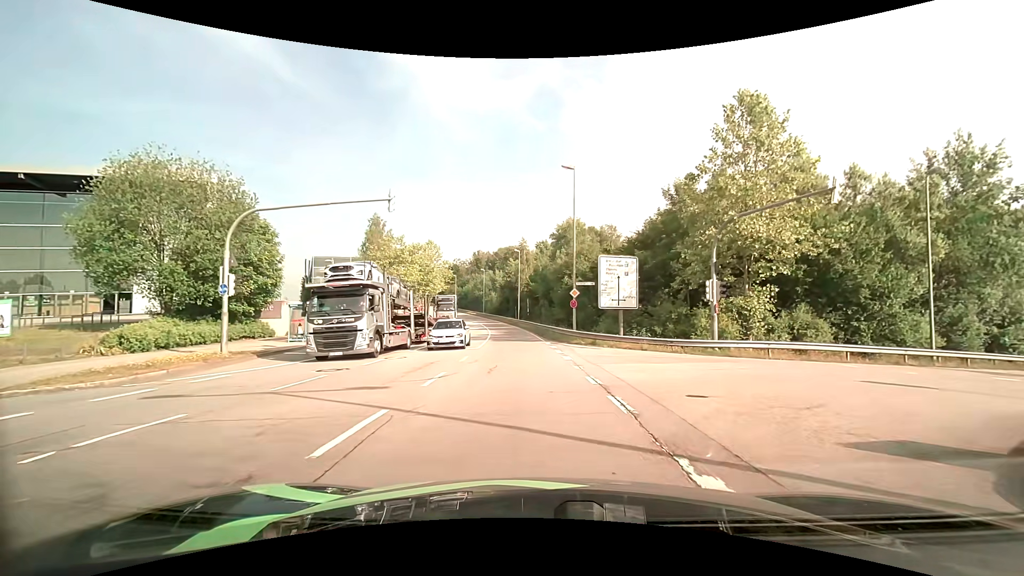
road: secondary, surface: asphalt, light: Day
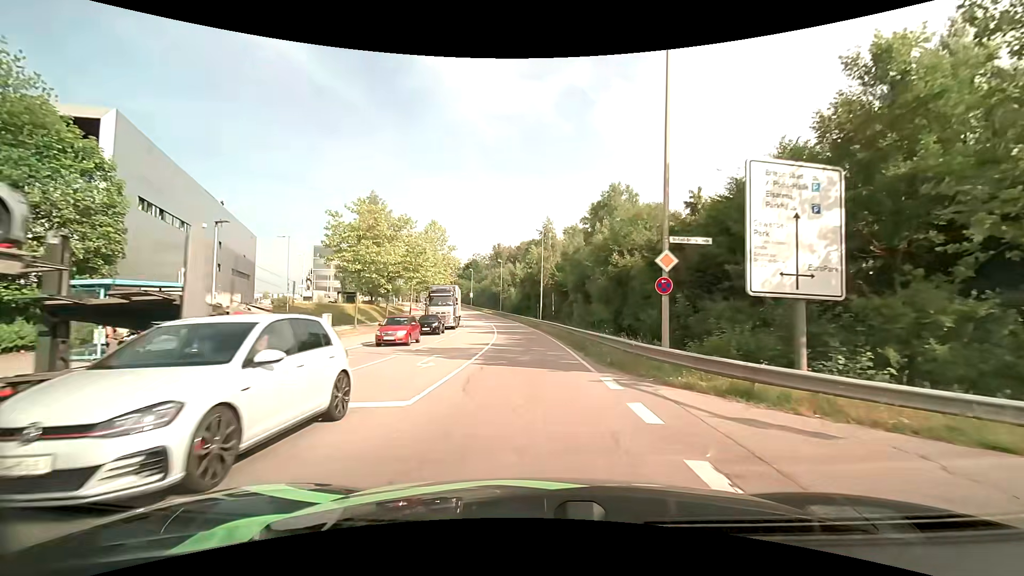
(-0.4, +16.3) m; -3°
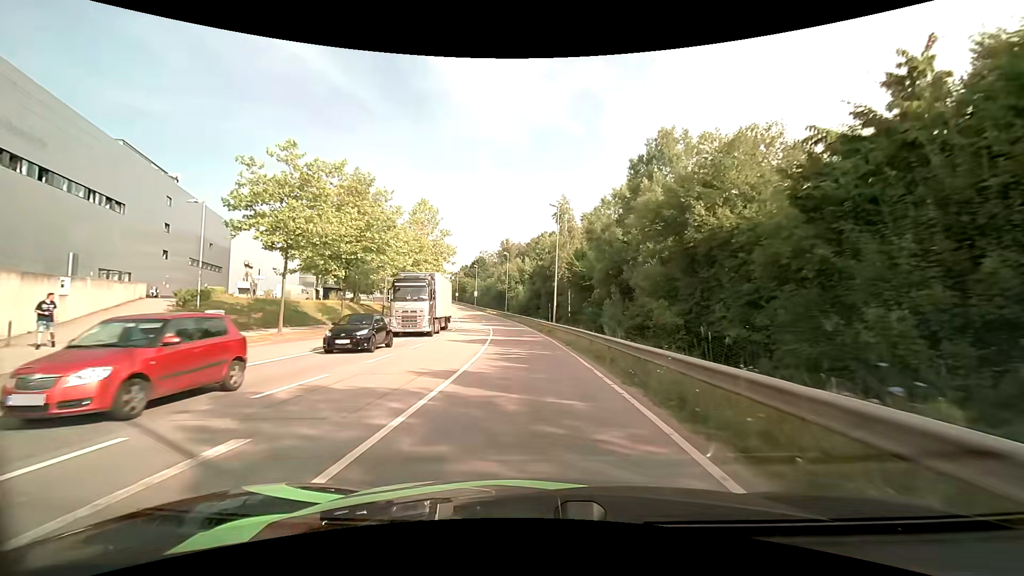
(-0.1, +12.9) m; -1°
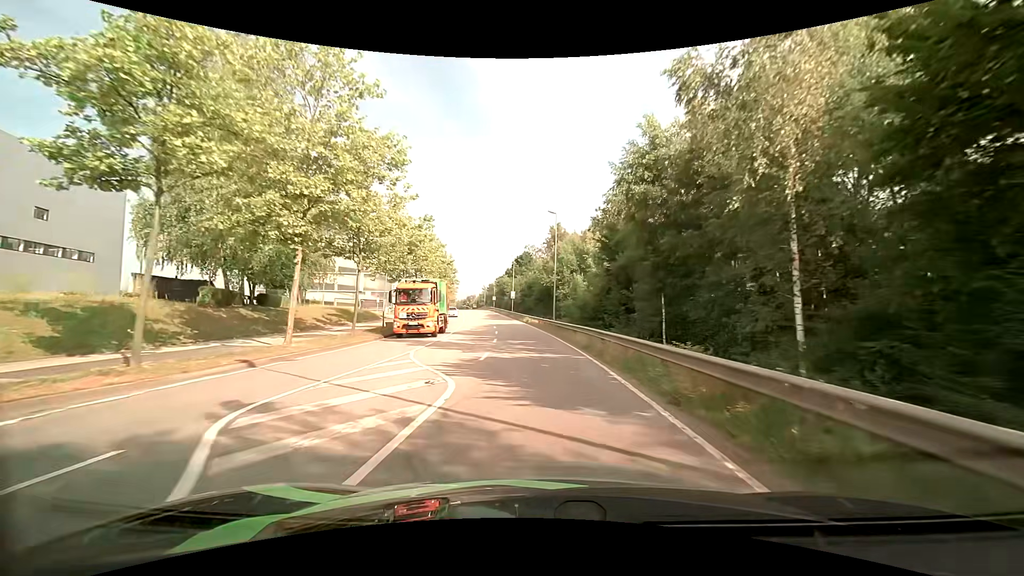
(-1.5, +37.3) m; -5°
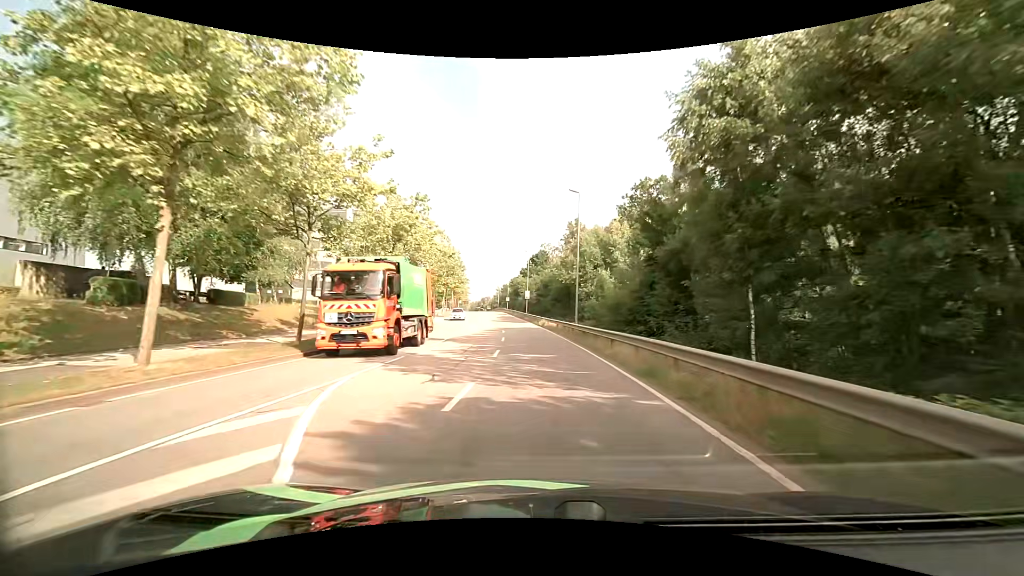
(-0.2, +8.0) m; -3°
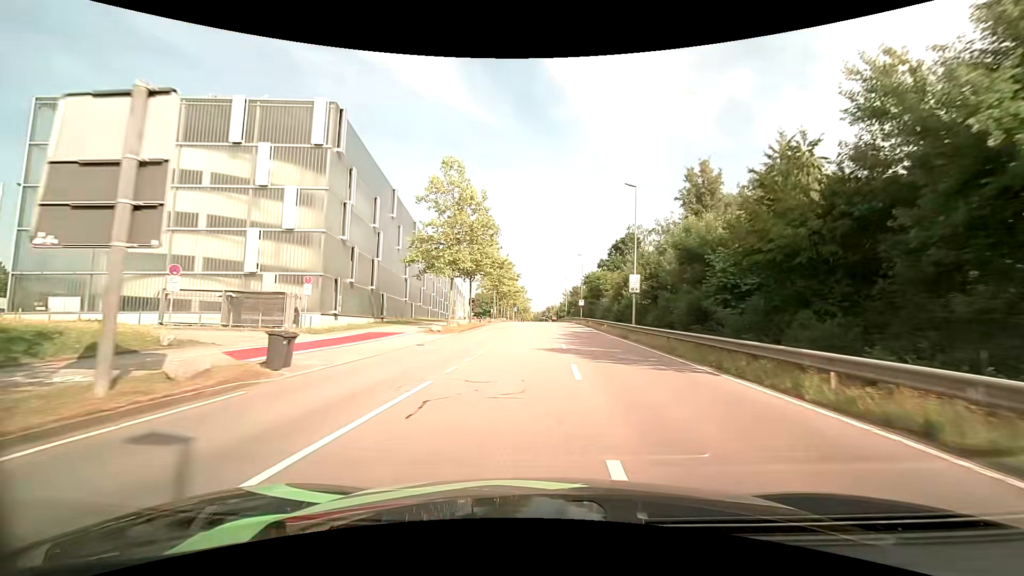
(-3.1, +41.5) m; -8°
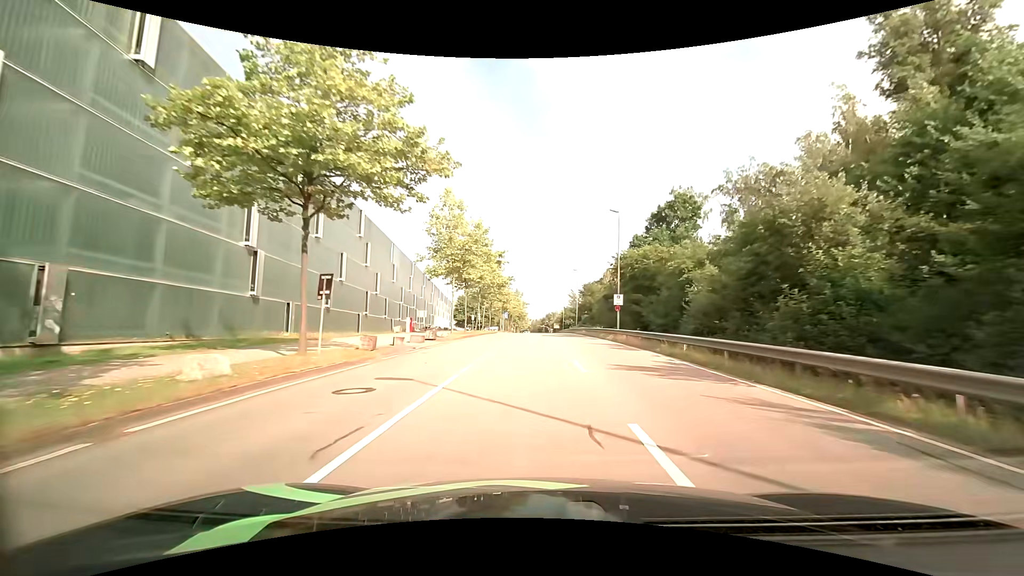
(+0.1, +34.4) m; 0°
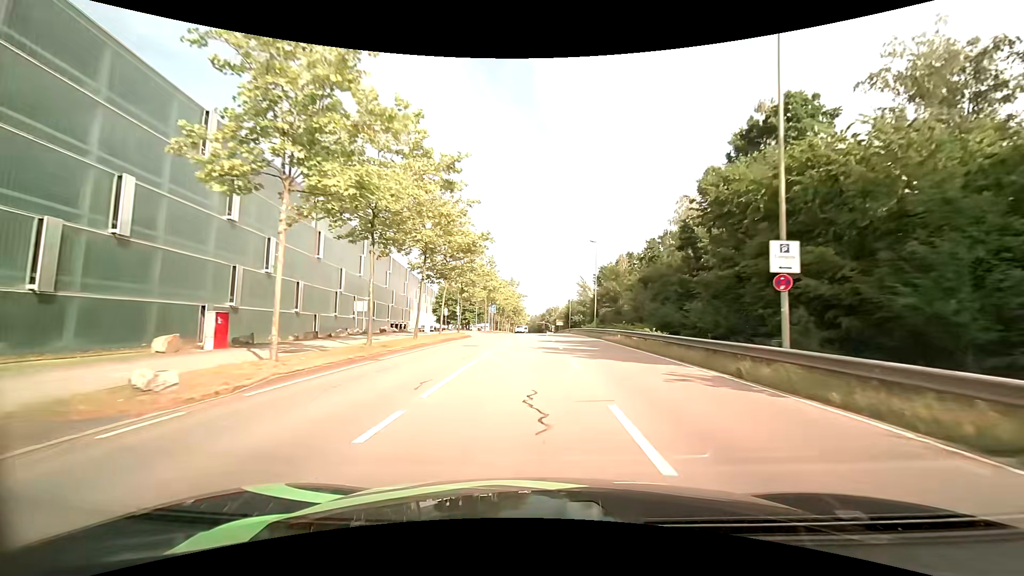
(-0.1, +26.0) m; 0°
(0, +10) (0, +20) (0, +30) (0, +40) (0, +50) (0, +60) (0, +70) (0, +80) (0, +90) (0, +100) m
